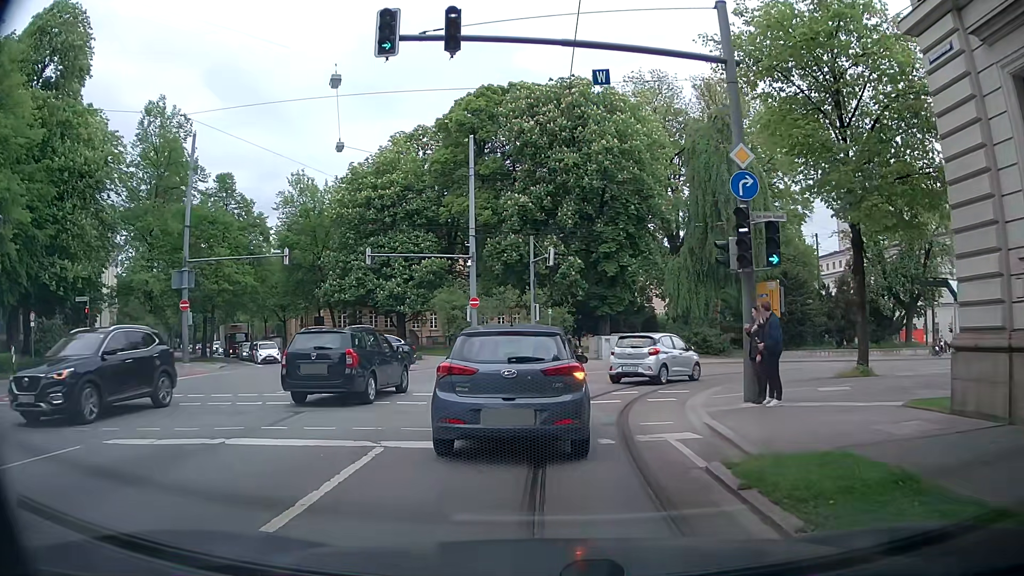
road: secondary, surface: asphalt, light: Day
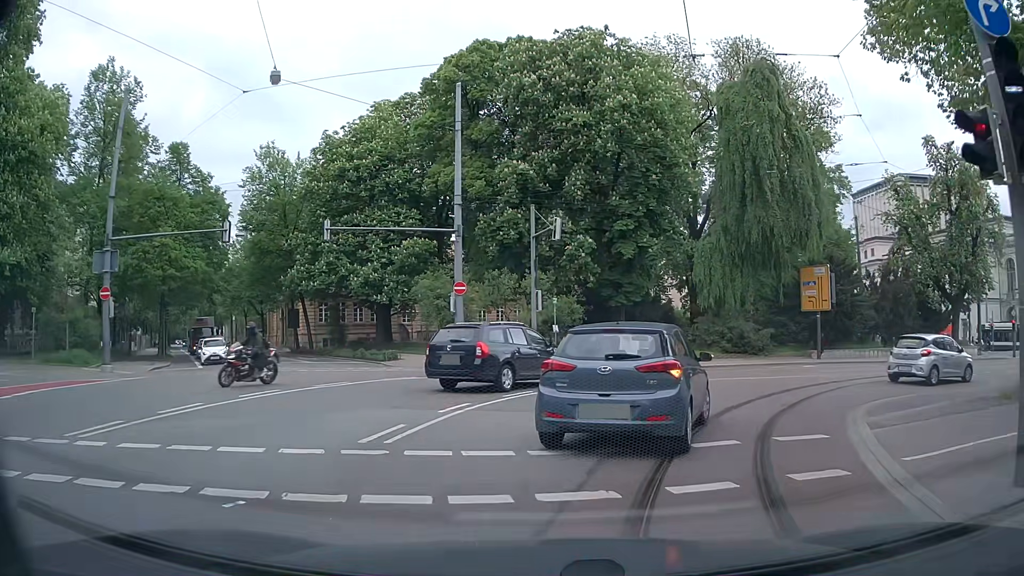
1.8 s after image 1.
(+0.1, +8.4) m; +2°
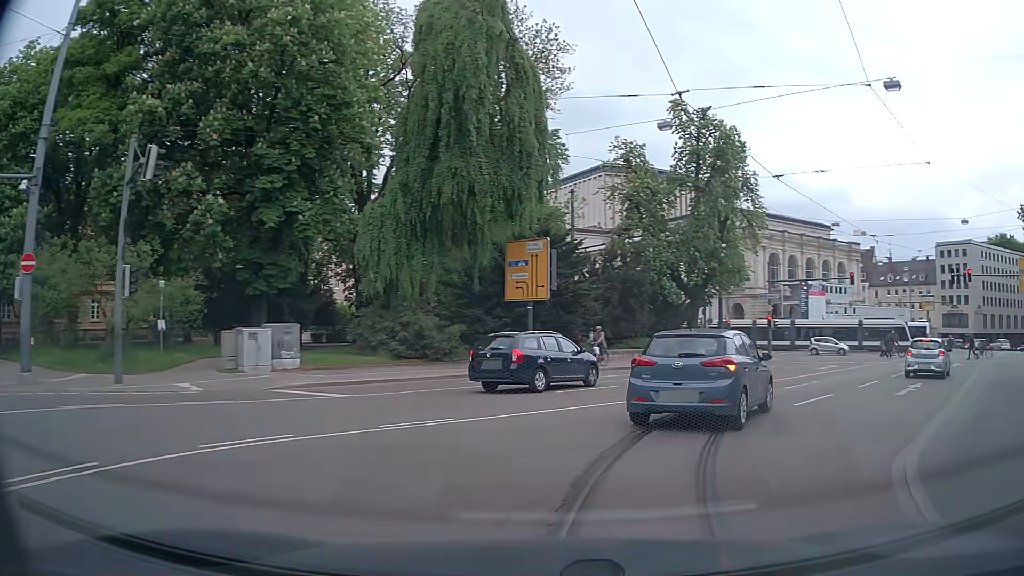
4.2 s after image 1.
(+1.8, +11.1) m; +29°
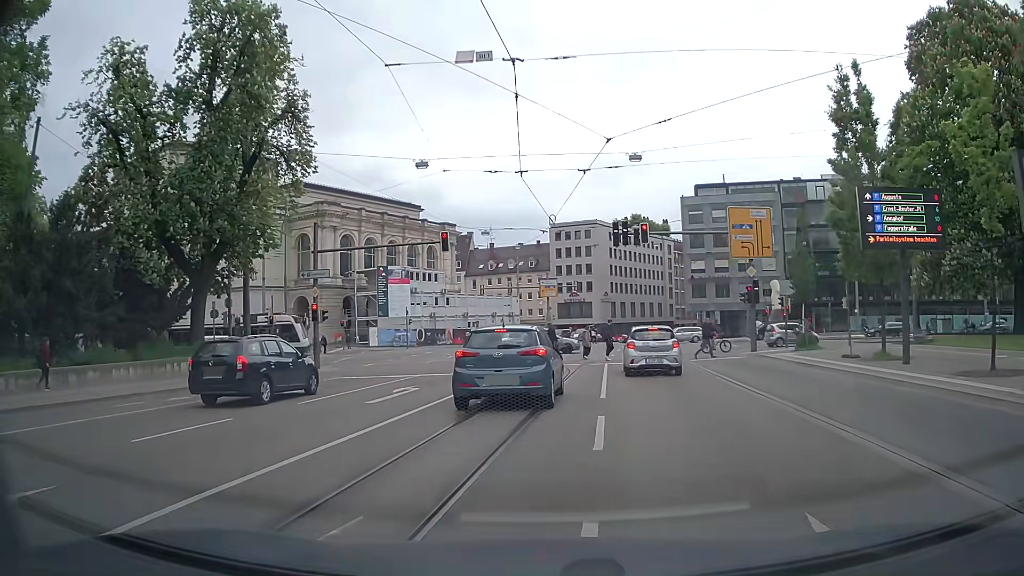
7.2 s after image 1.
(+6.6, +17.1) m; +33°
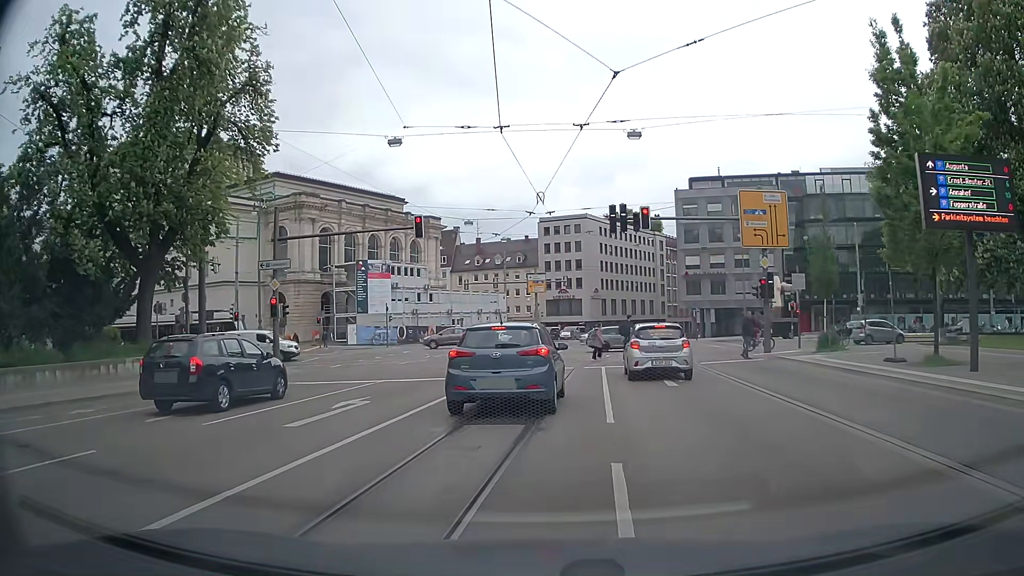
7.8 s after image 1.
(+0.1, +3.9) m; +2°
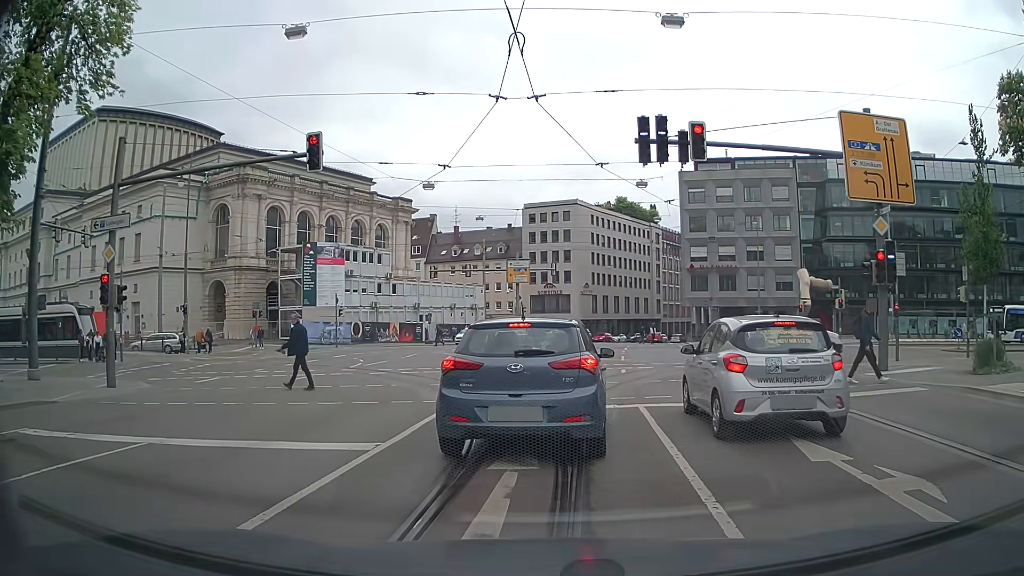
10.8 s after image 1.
(+0.1, +11.8) m; -1°
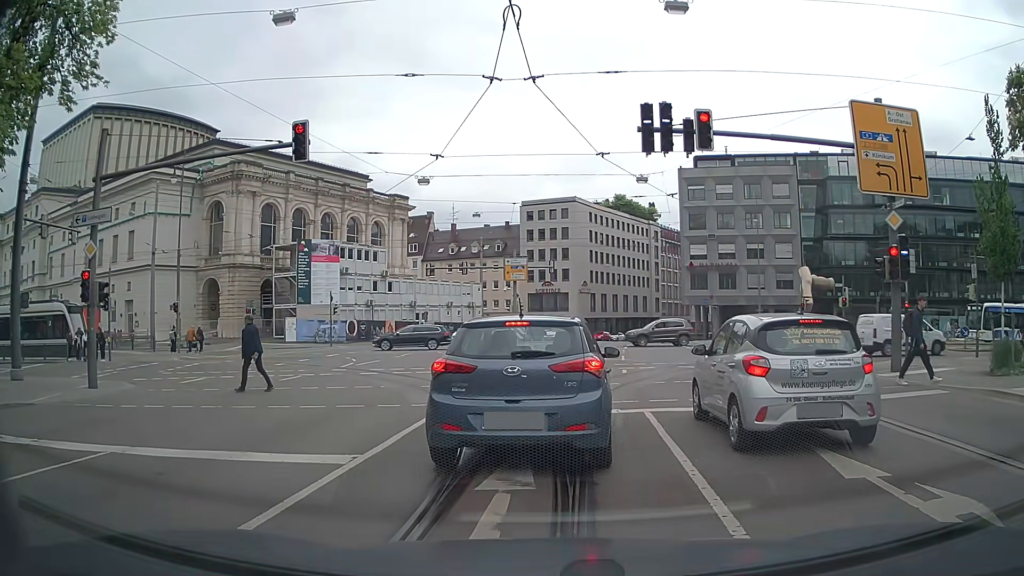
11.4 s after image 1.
(0.0, +0.8) m; +2°
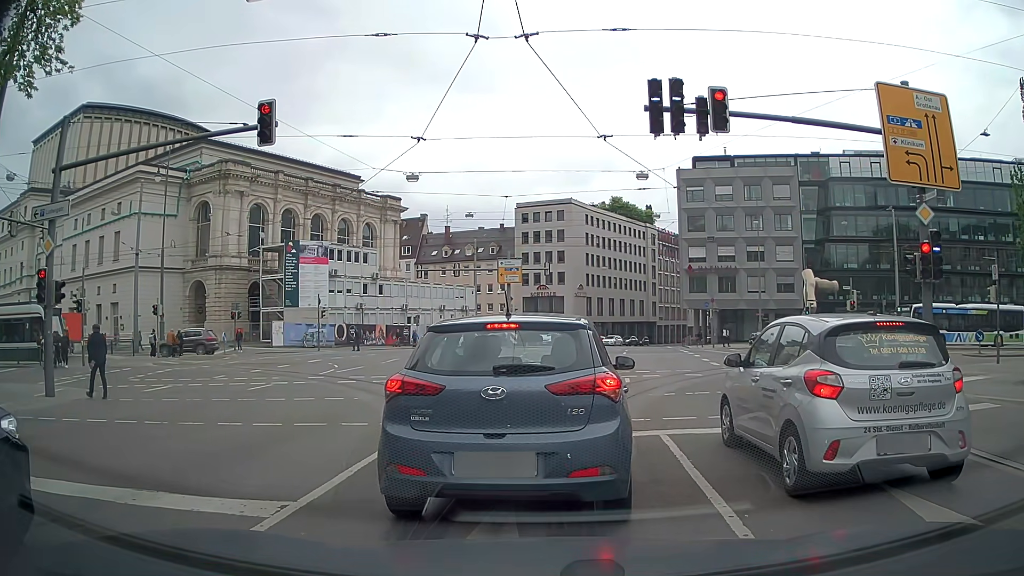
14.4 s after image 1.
(0.0, +1.9) m; 0°
